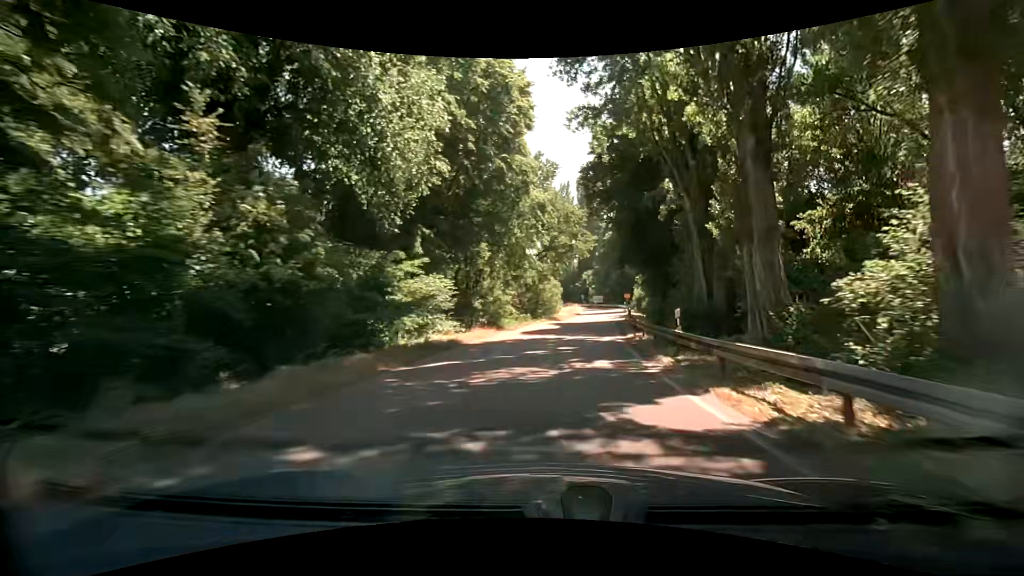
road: secondary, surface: asphalt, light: Day
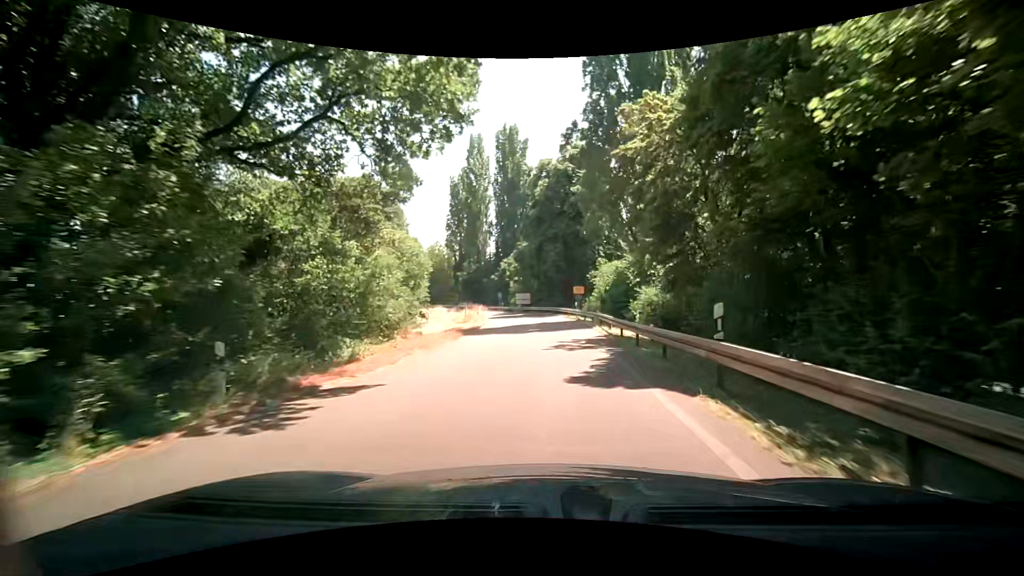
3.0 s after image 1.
(+4.2, +42.1) m; +9°
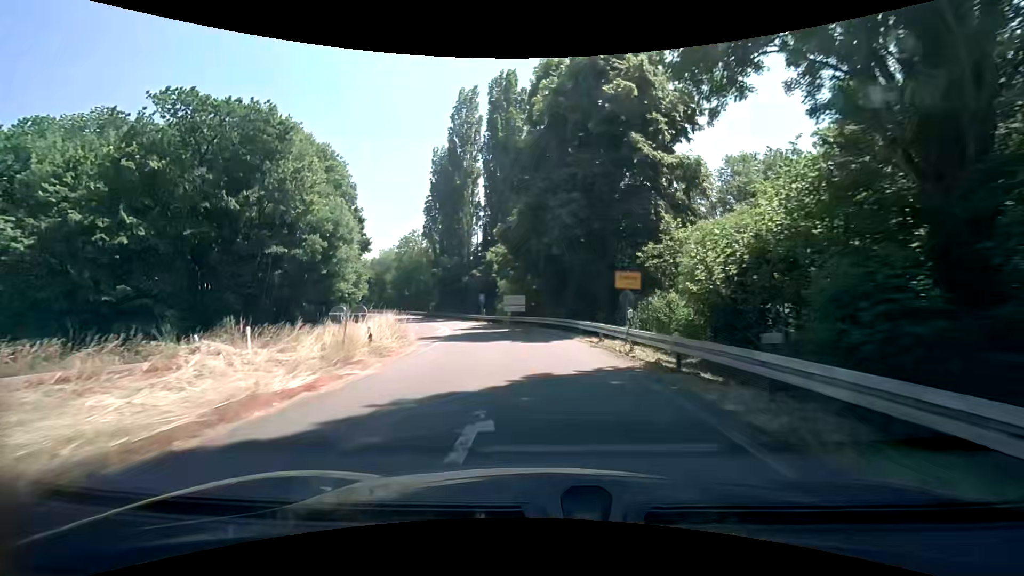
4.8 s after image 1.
(+0.2, +25.0) m; 0°
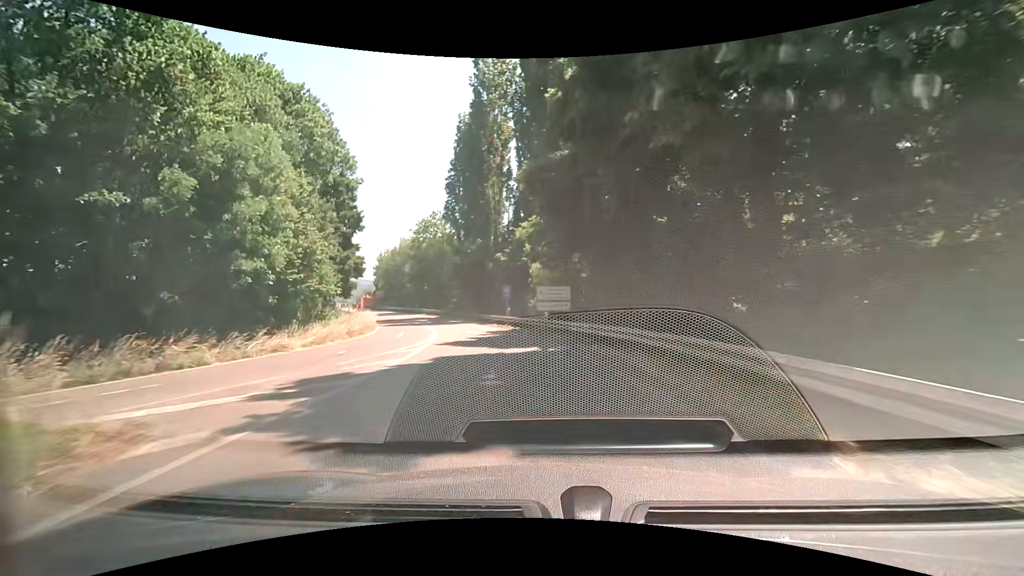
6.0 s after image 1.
(-0.6, +16.6) m; -4°
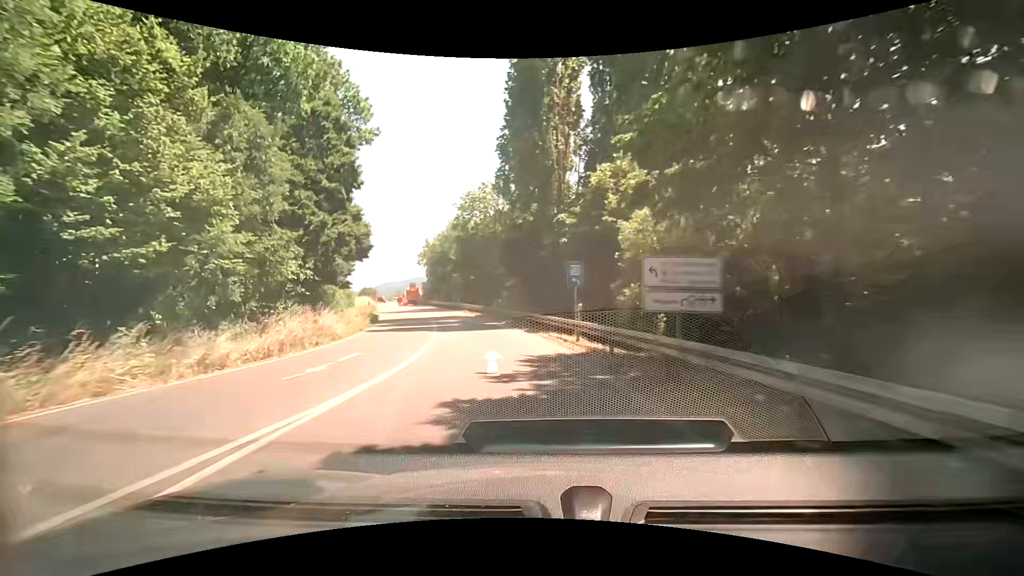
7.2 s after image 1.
(-1.2, +16.5) m; -8°
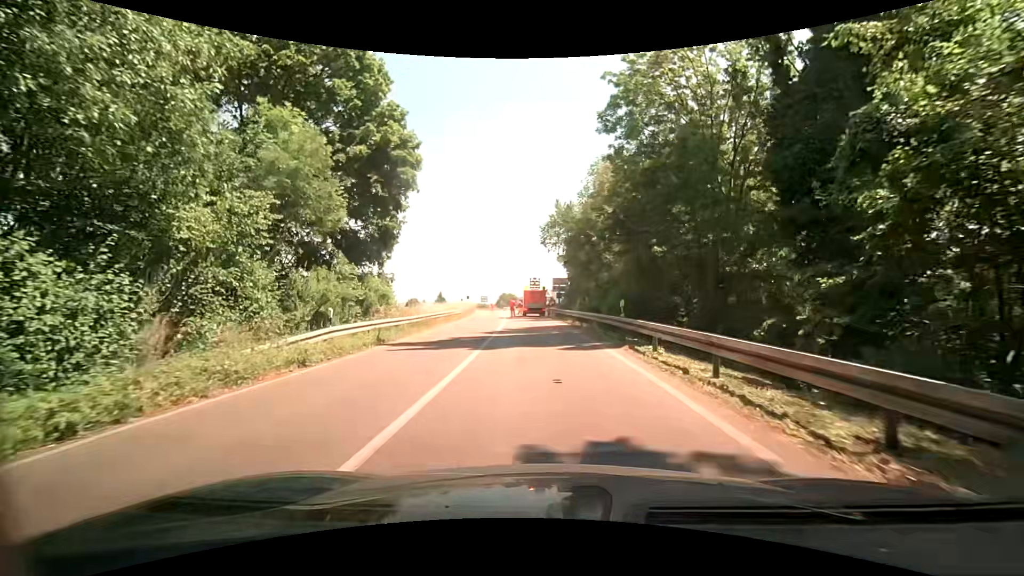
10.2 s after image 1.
(-6.1, +34.8) m; -18°
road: trunk_link
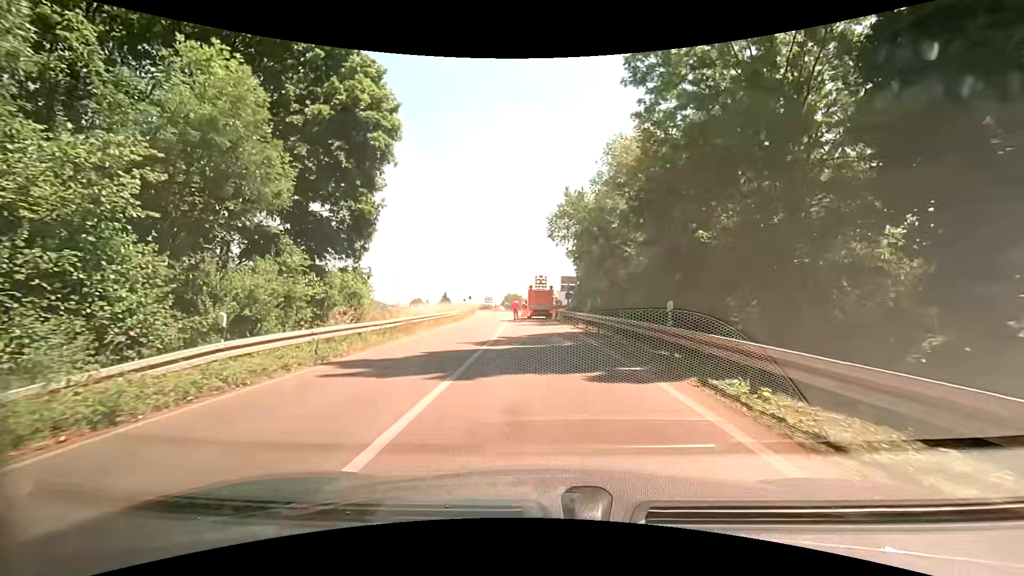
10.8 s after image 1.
(-0.1, +5.2) m; -2°
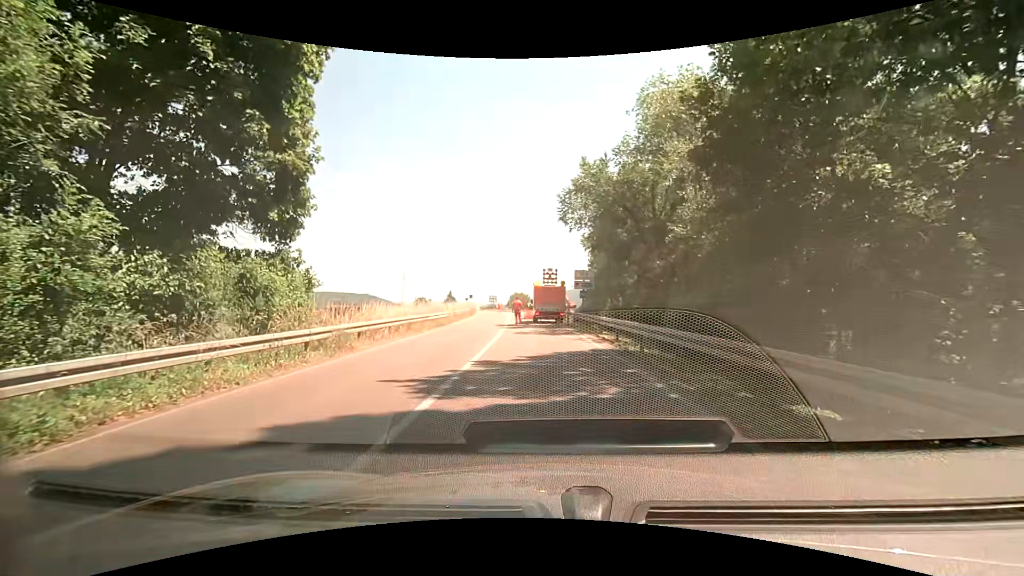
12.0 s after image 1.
(+0.1, +8.1) m; 0°
